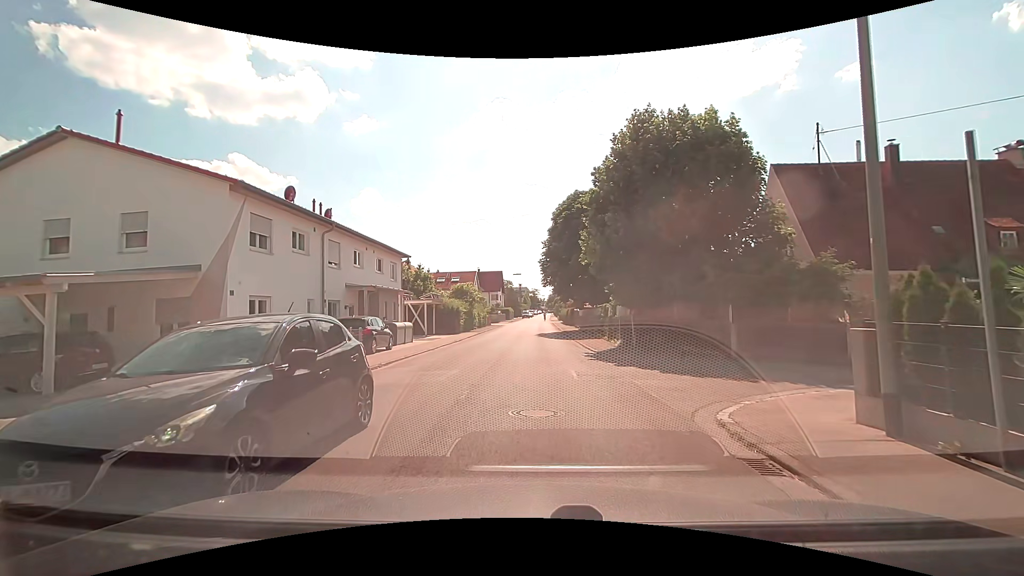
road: unclassified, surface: asphalt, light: Day
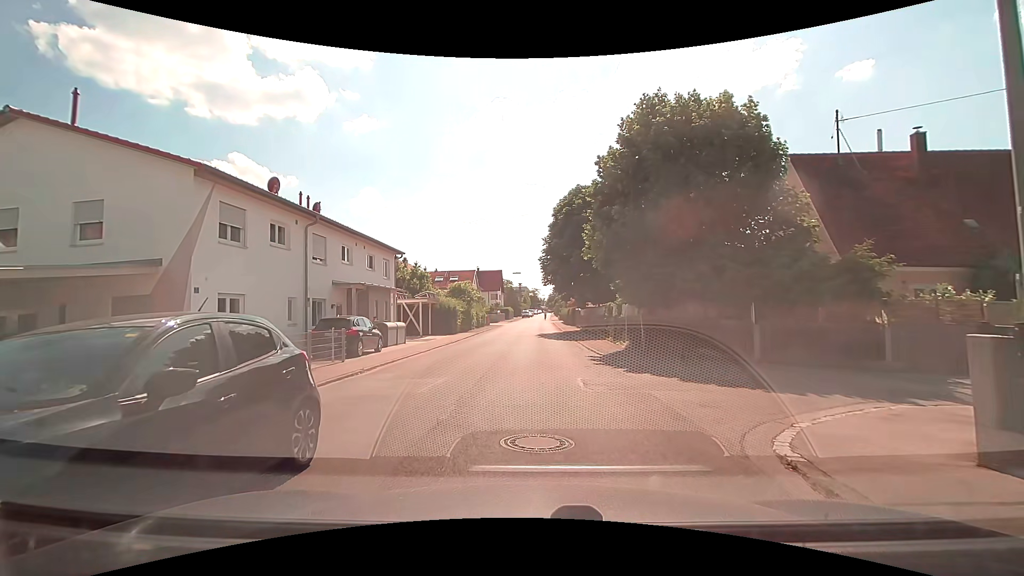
(0.0, +1.6) m; +1°
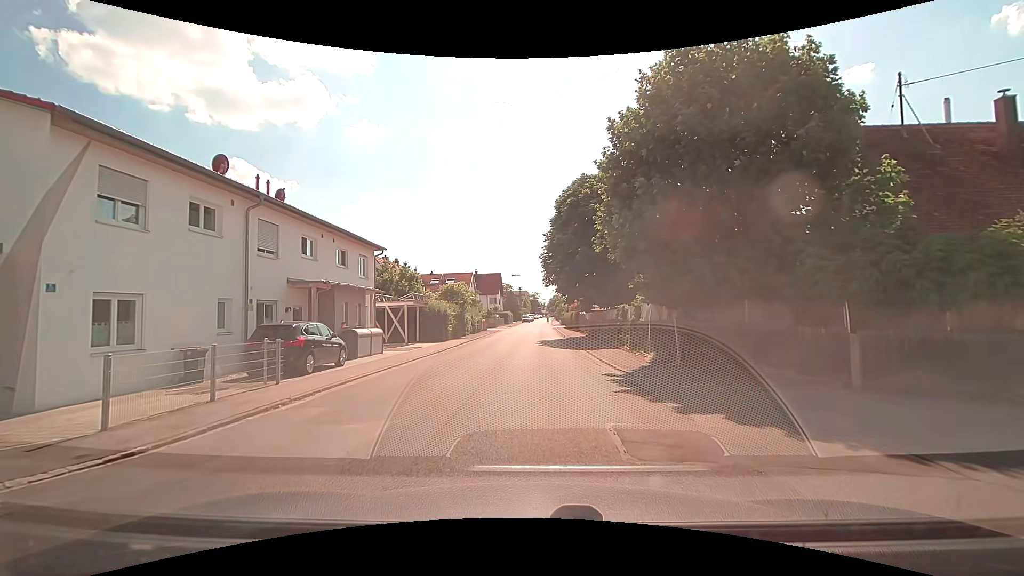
(0.0, +4.2) m; 0°
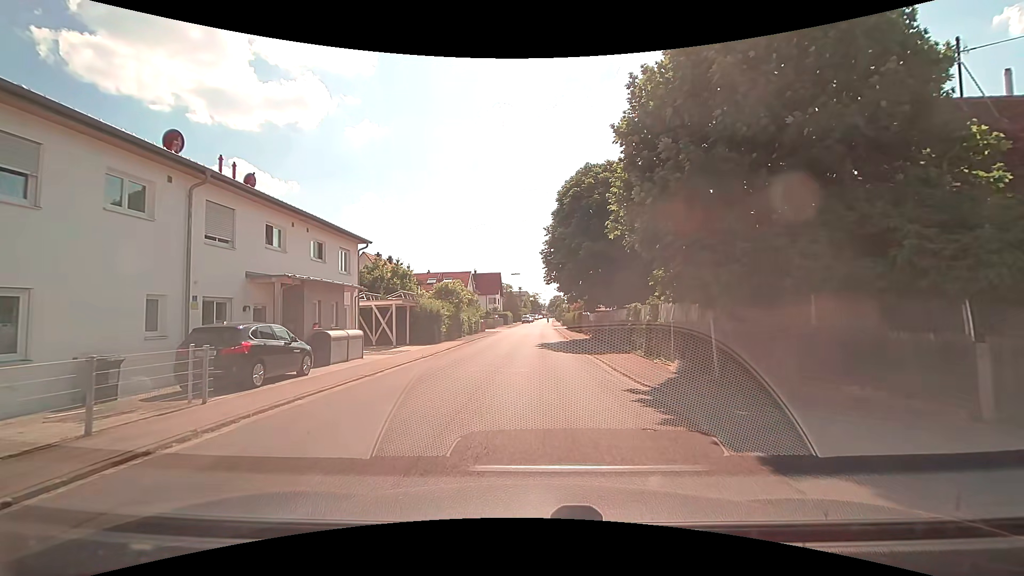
(0.0, +2.9) m; 0°
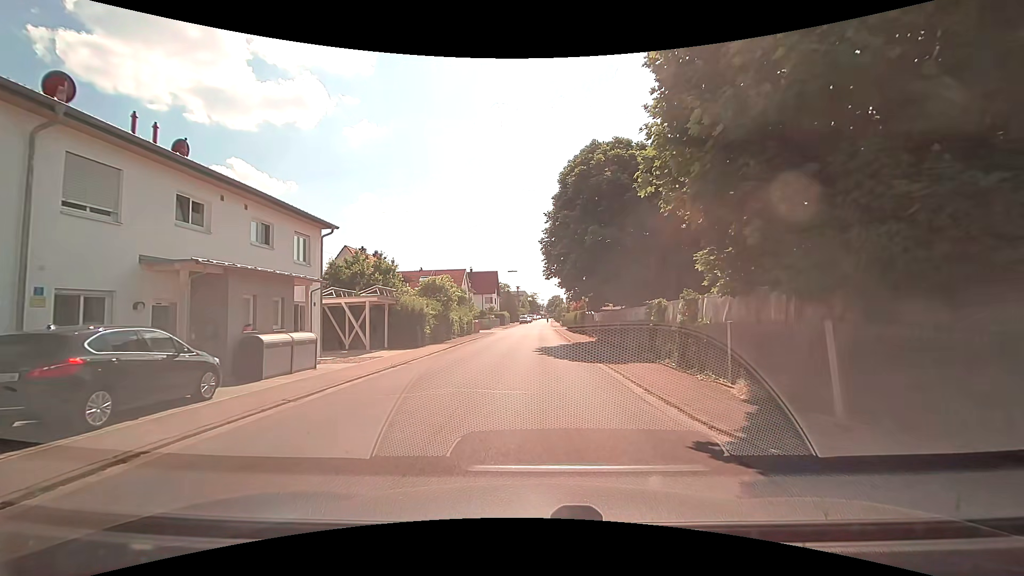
(0.0, +4.5) m; 0°
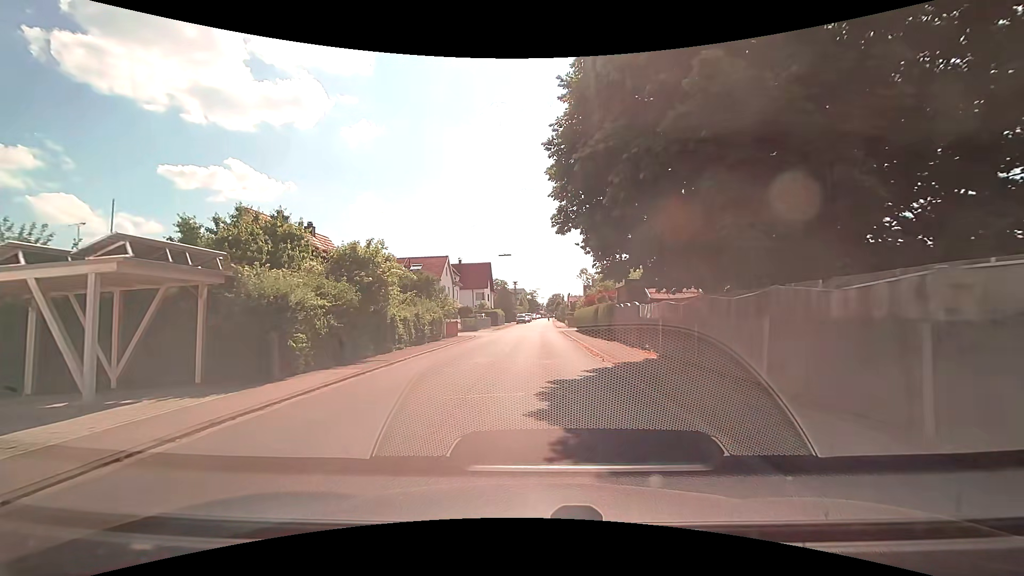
(-0.1, +15.8) m; 0°
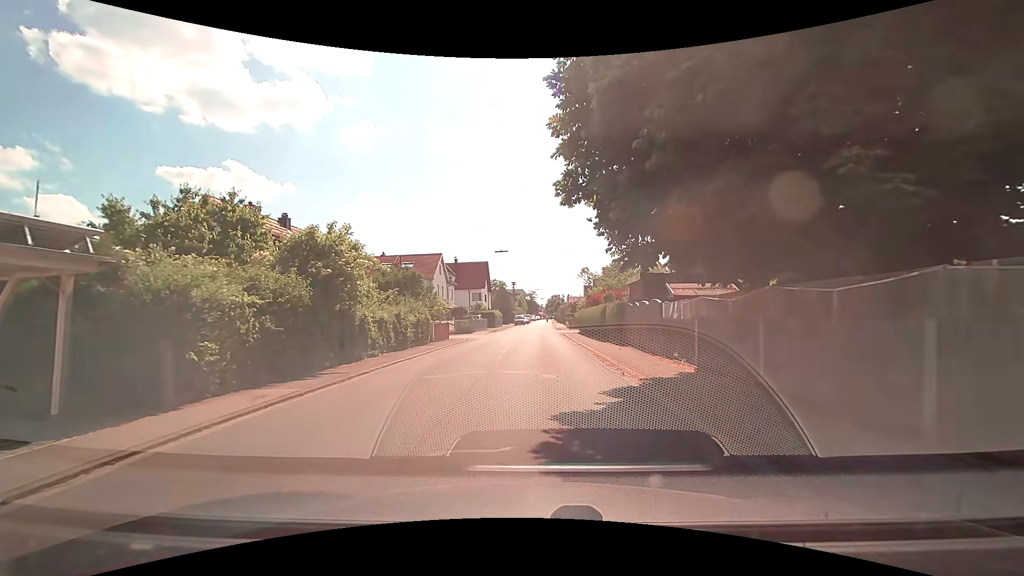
(0.0, +3.7) m; 0°
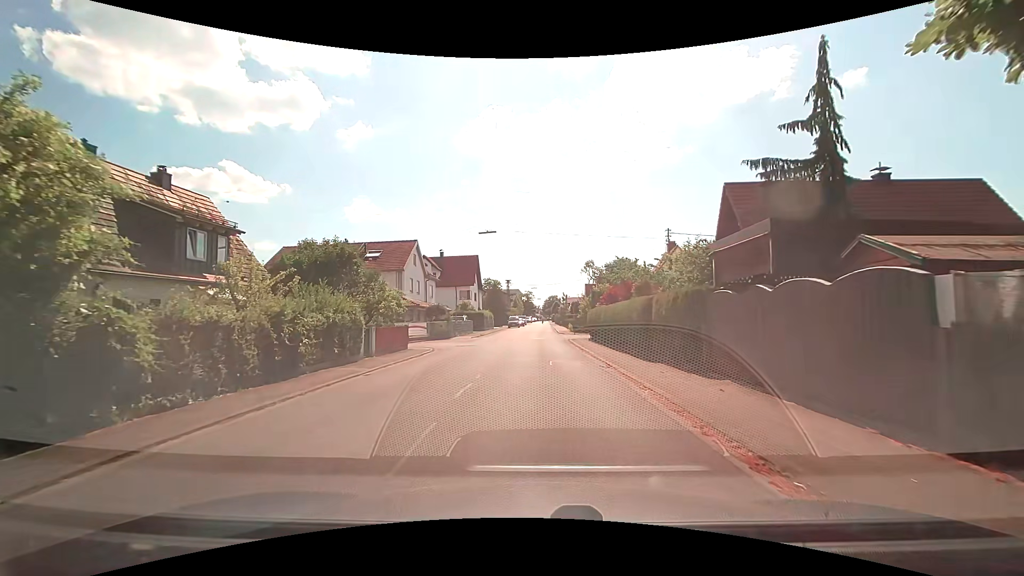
(0.0, +11.0) m; +1°
(0, +10) (0, +20) (0, +30) (0, +40) (0, +50) (0, +60) (+1, +70) (+1, +80) (+1, +90) (+1, +100) m
